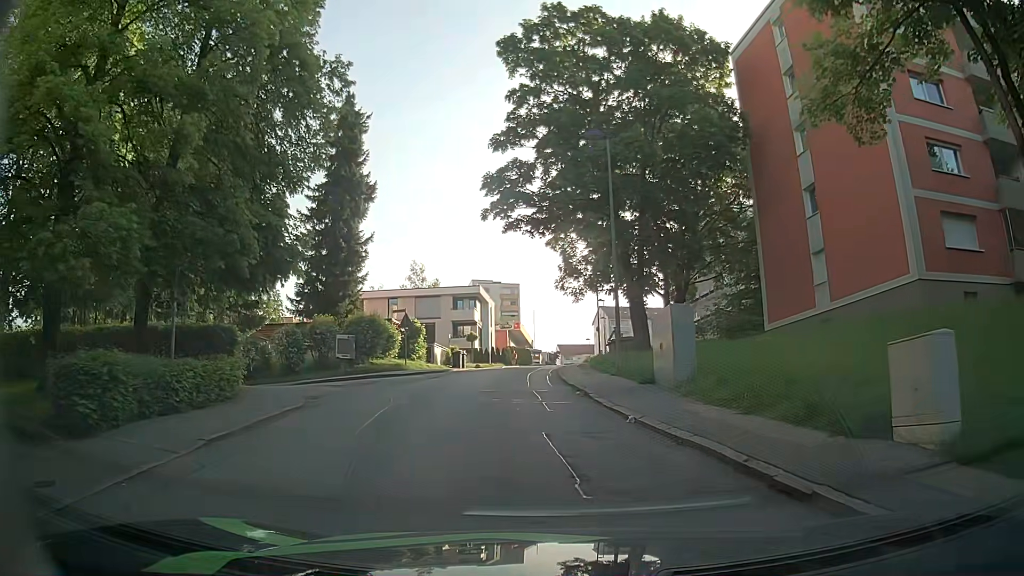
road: residential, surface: asphalt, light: Day
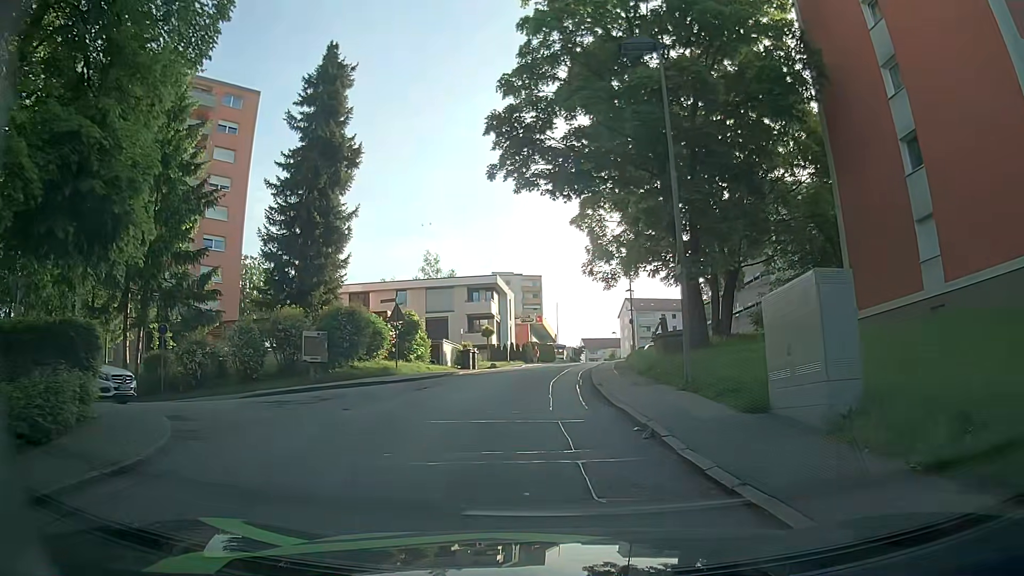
(-0.1, +7.0) m; -3°
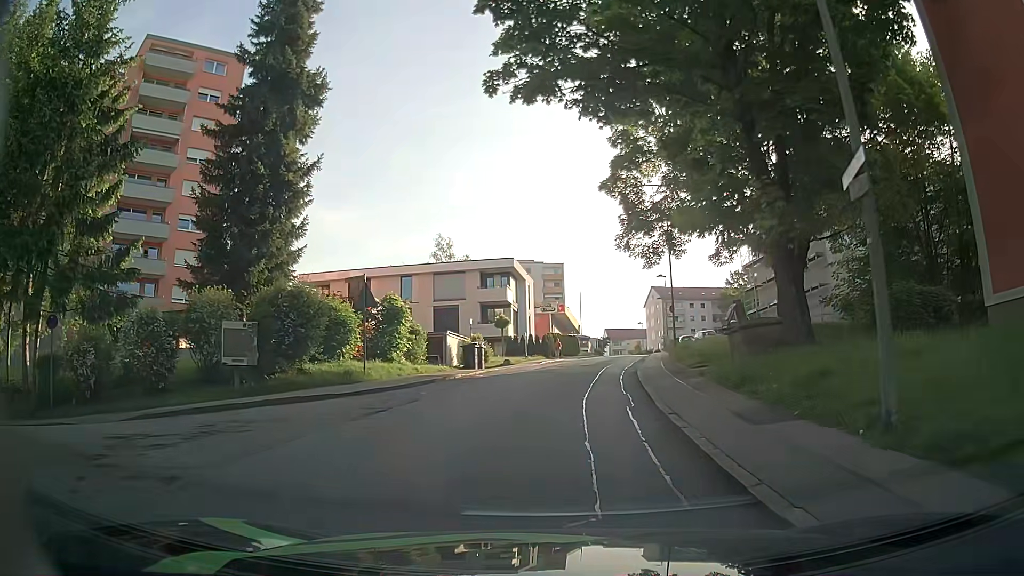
(+0.1, +7.5) m; 0°
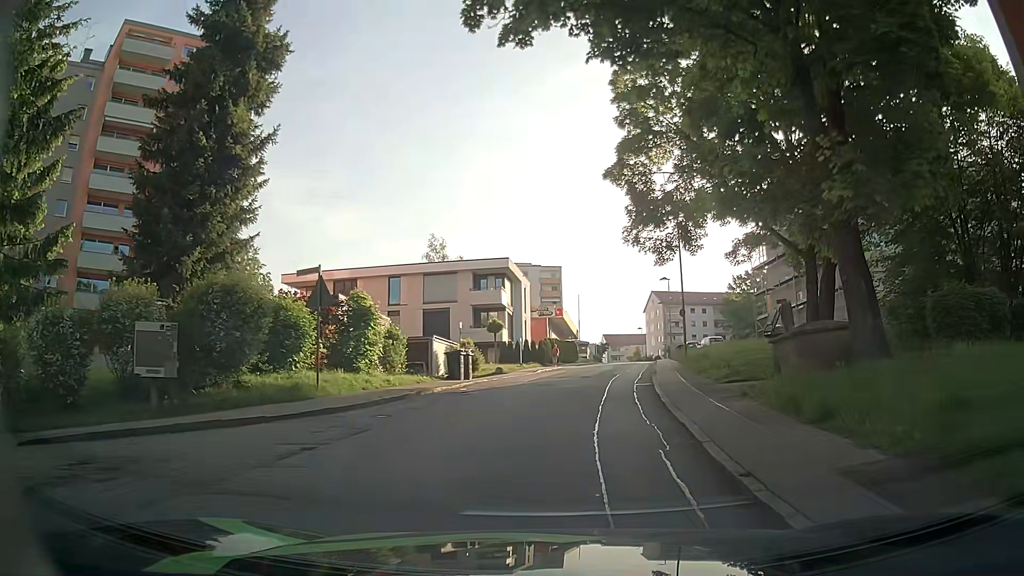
(0.0, +3.8) m; 0°
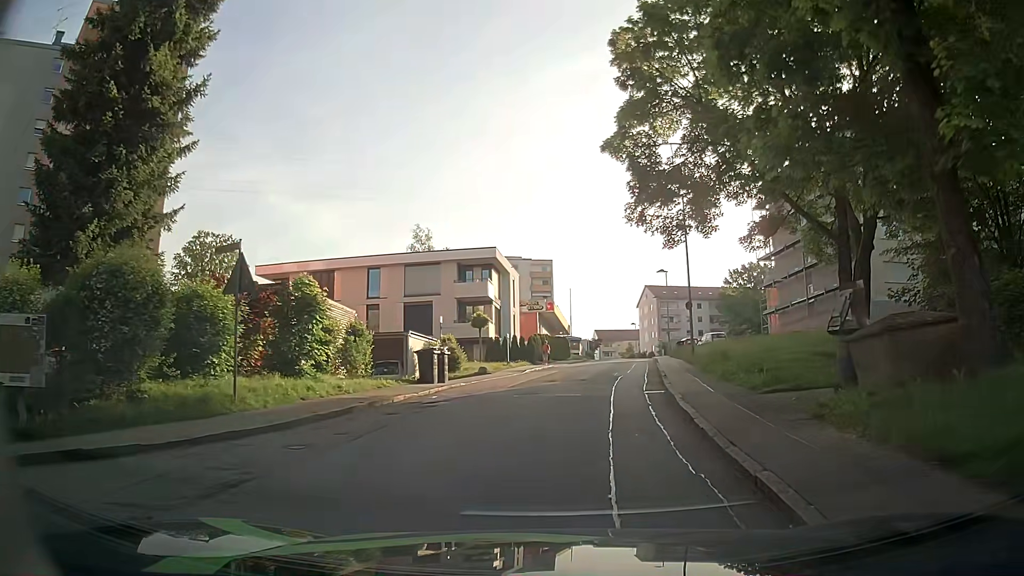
(0.0, +3.9) m; +1°
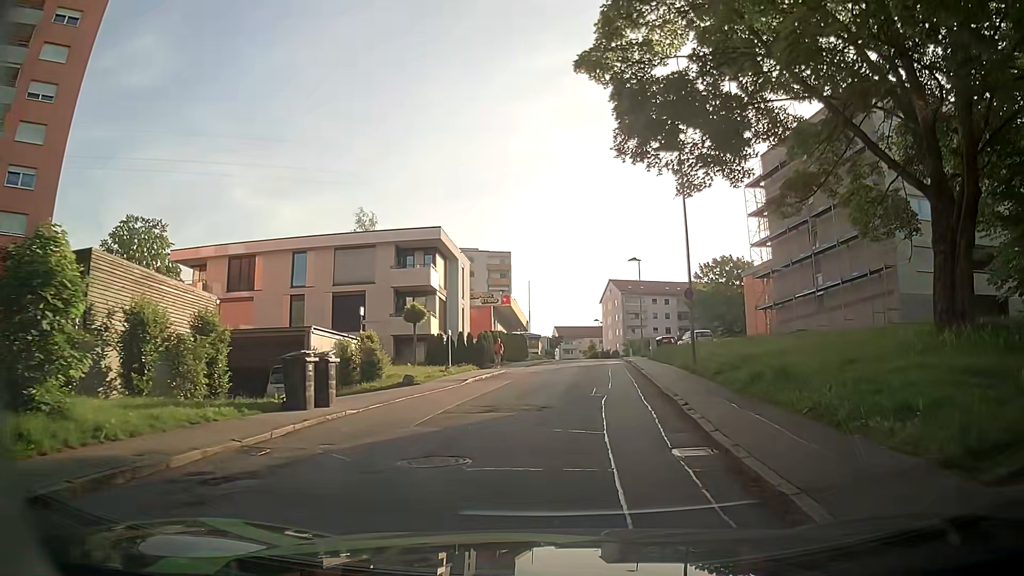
(+0.2, +8.2) m; +4°
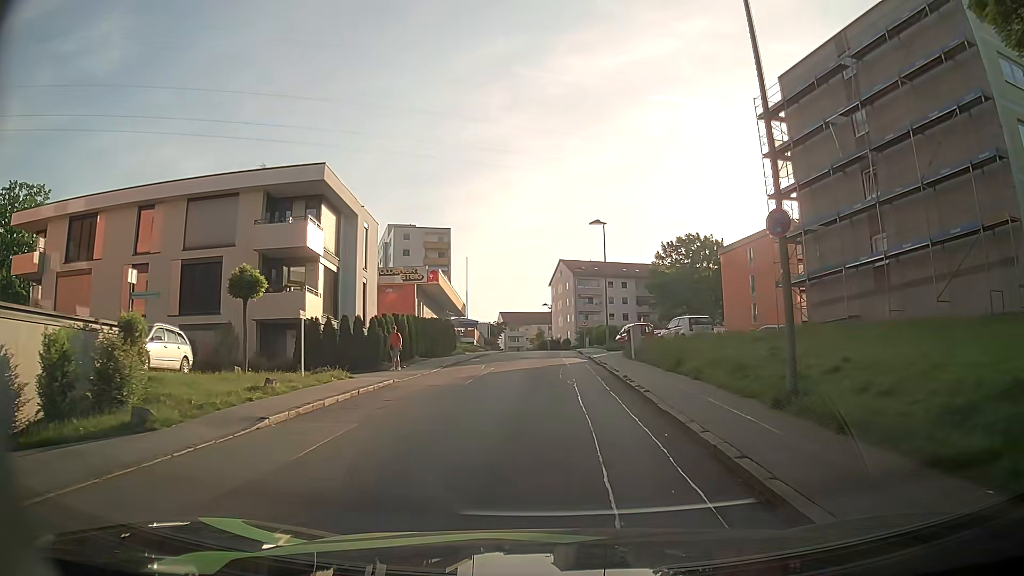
(+0.7, +13.6) m; +5°
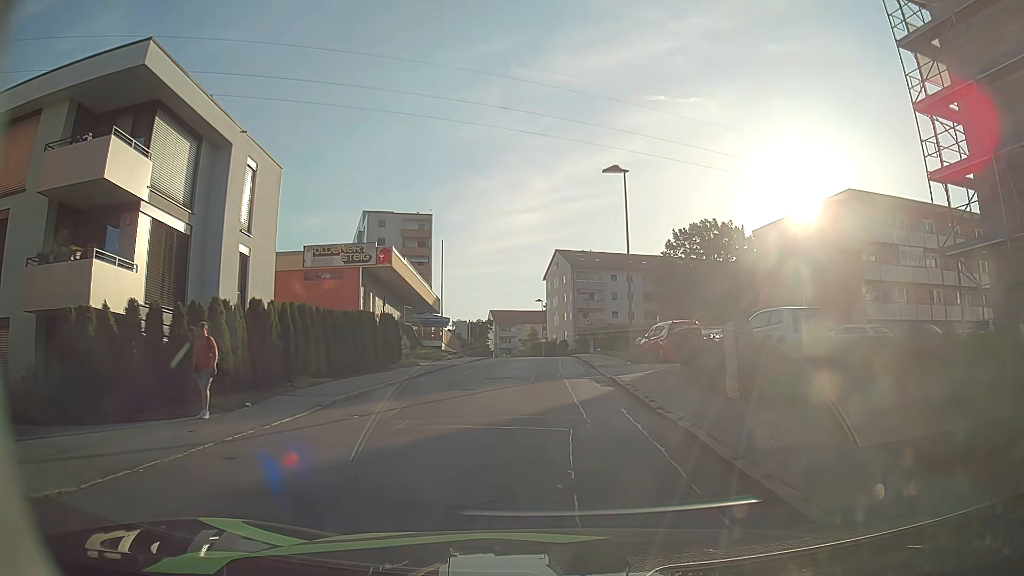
(+0.1, +14.3) m; +1°
(0, +10) (0, +20) (0, +30) (0, +40) (-1, +50) (-1, +60) (-2, +70) (-3, +80) (-4, +90) (-6, +100) m
